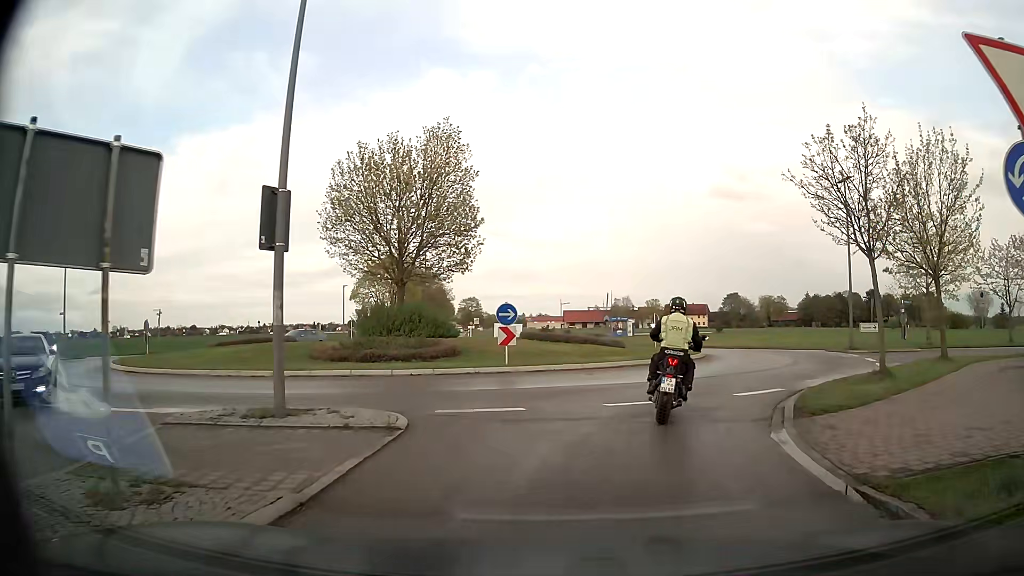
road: secondary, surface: asphalt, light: Day
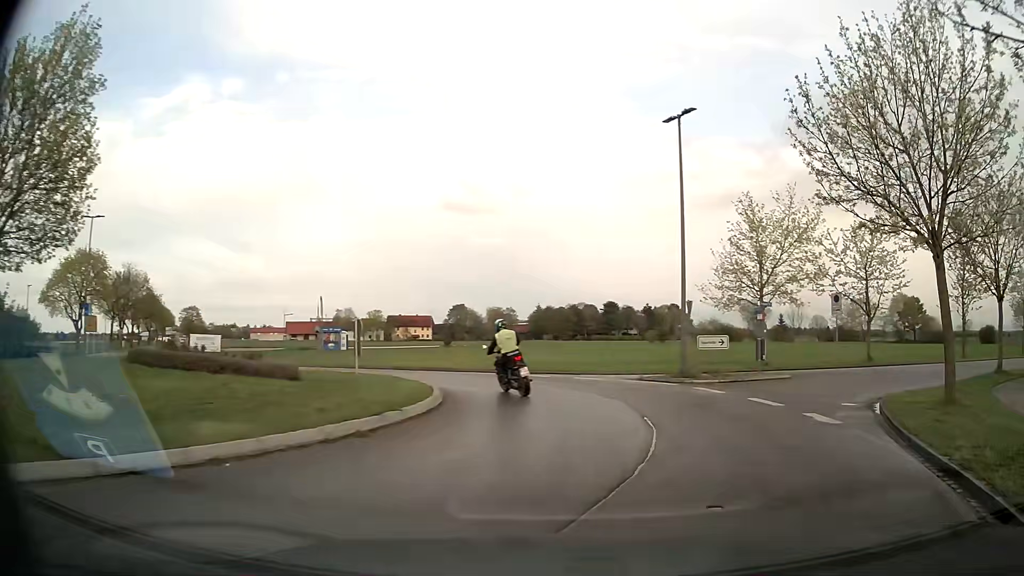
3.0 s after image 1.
(+2.2, +13.3) m; +23°
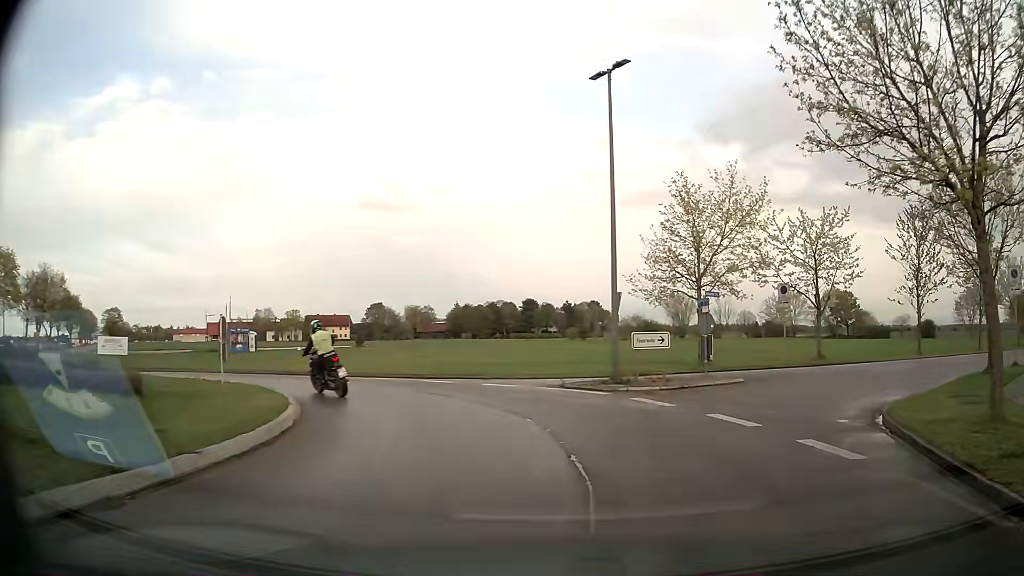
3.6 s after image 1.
(+0.3, +3.8) m; +8°
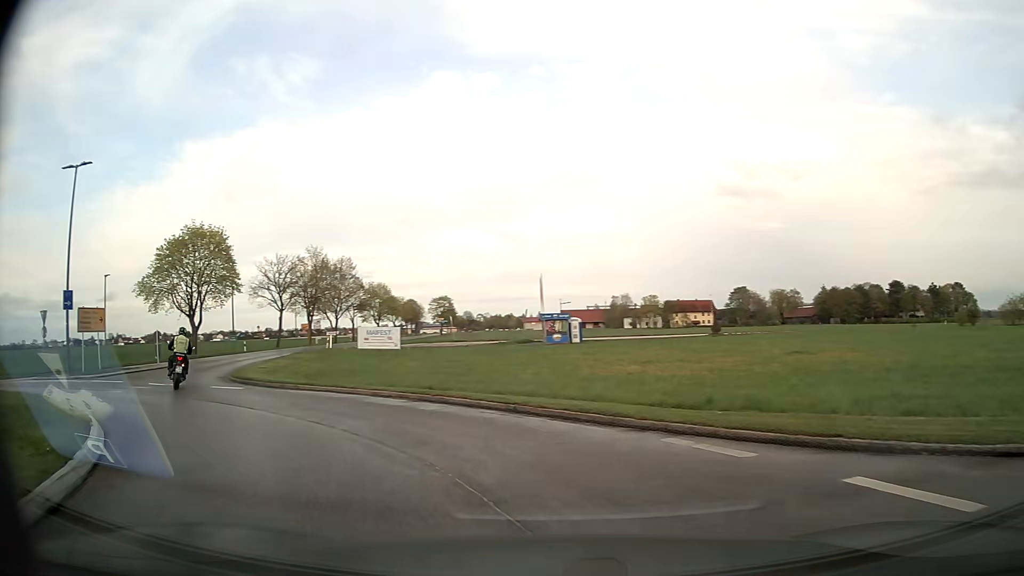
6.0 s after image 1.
(-2.6, +15.7) m; -31°
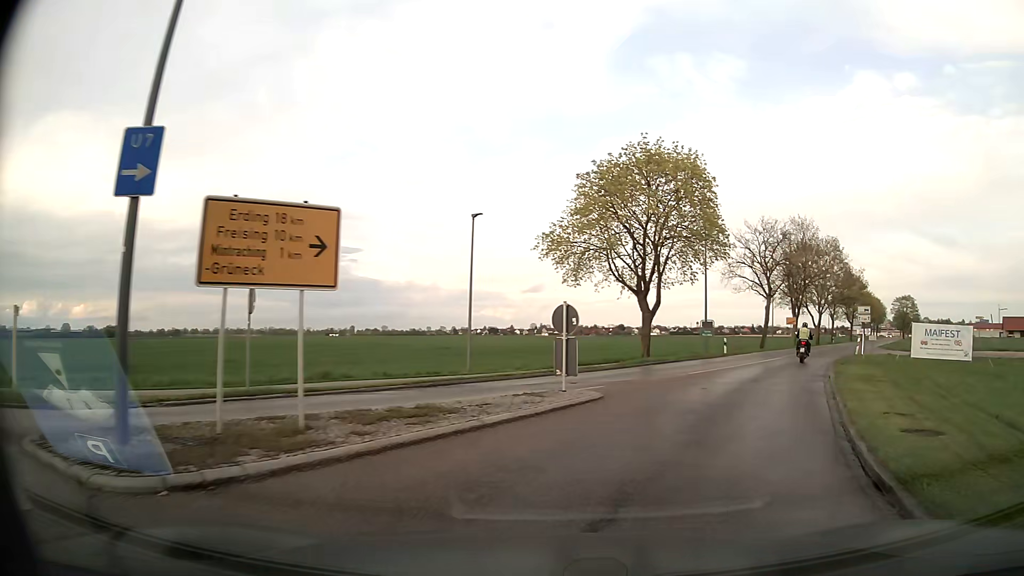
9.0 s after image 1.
(-10.9, +18.6) m; -37°
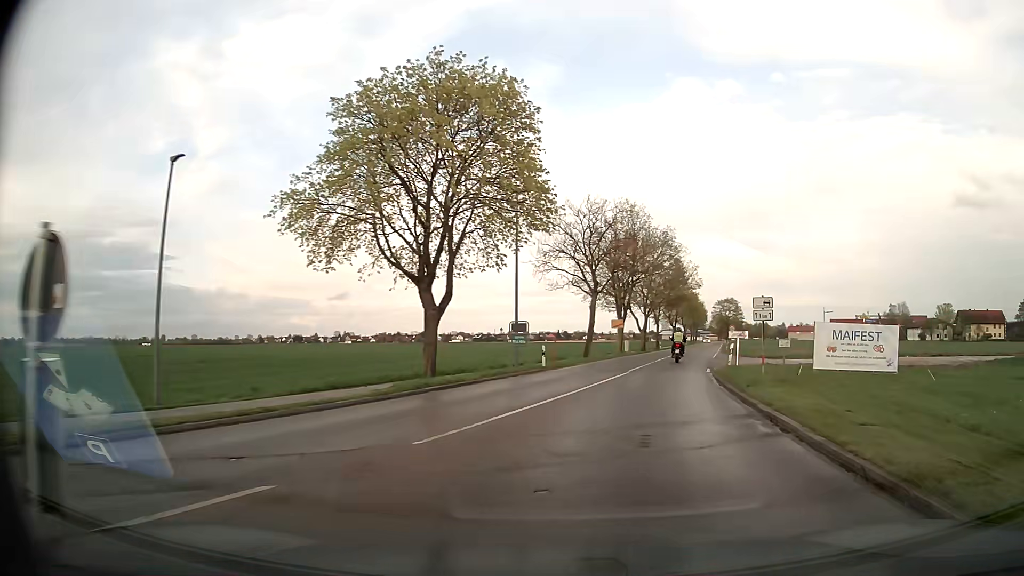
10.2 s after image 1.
(+1.5, +10.2) m; +16°
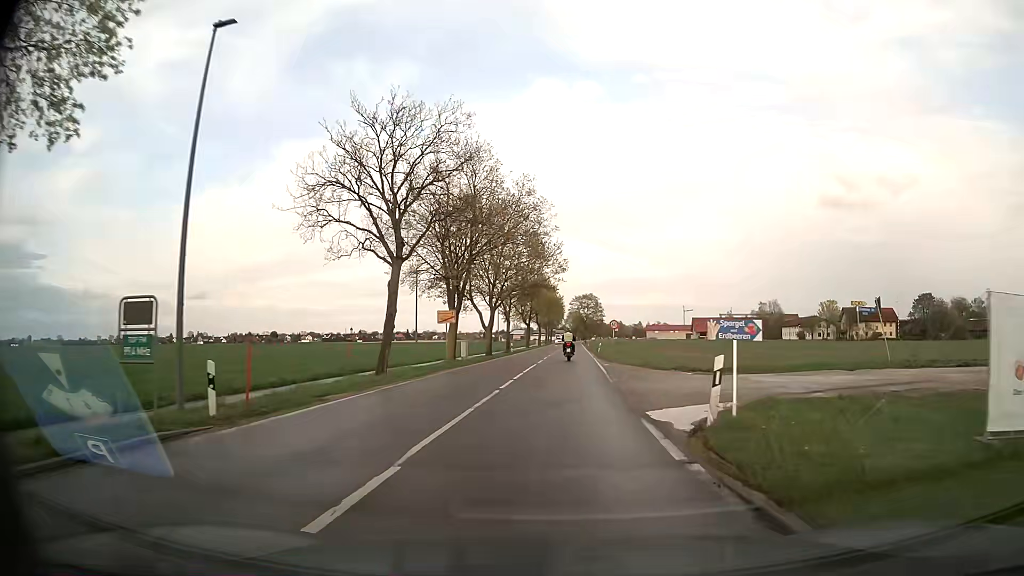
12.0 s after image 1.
(+2.6, +18.2) m; +13°
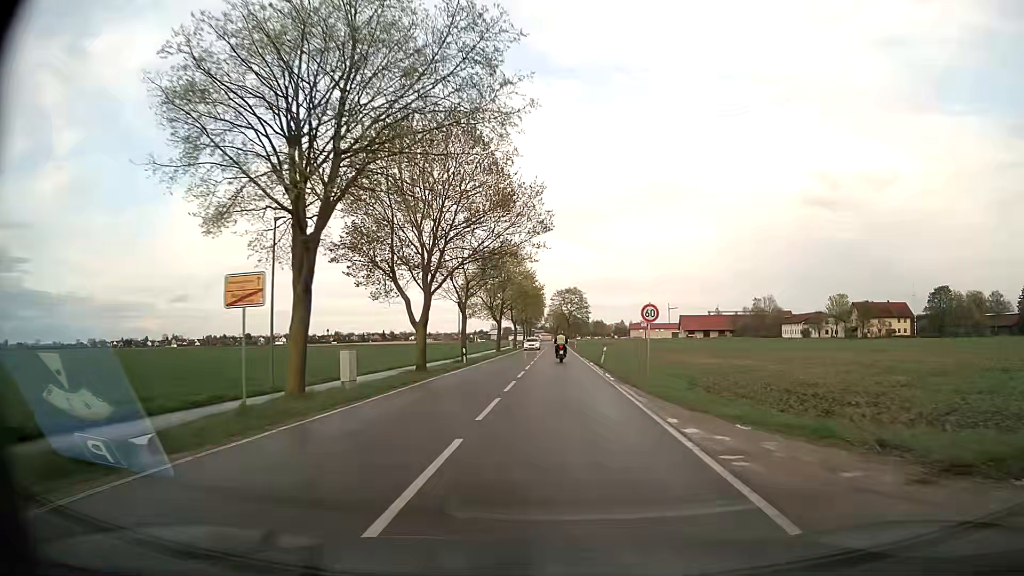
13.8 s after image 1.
(+0.2, +22.4) m; +2°
(0, +10) (0, +20) (0, +30) (0, +40) (0, +50) (+1, +60) (+1, +70) (+1, +80) (+1, +90) (+1, +100) m
